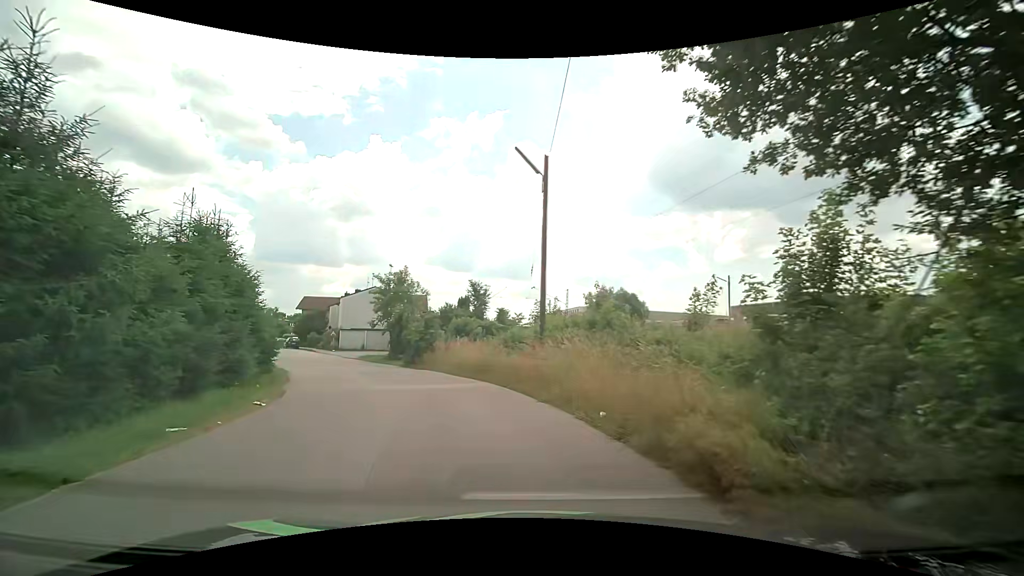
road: residential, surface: asphalt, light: Day
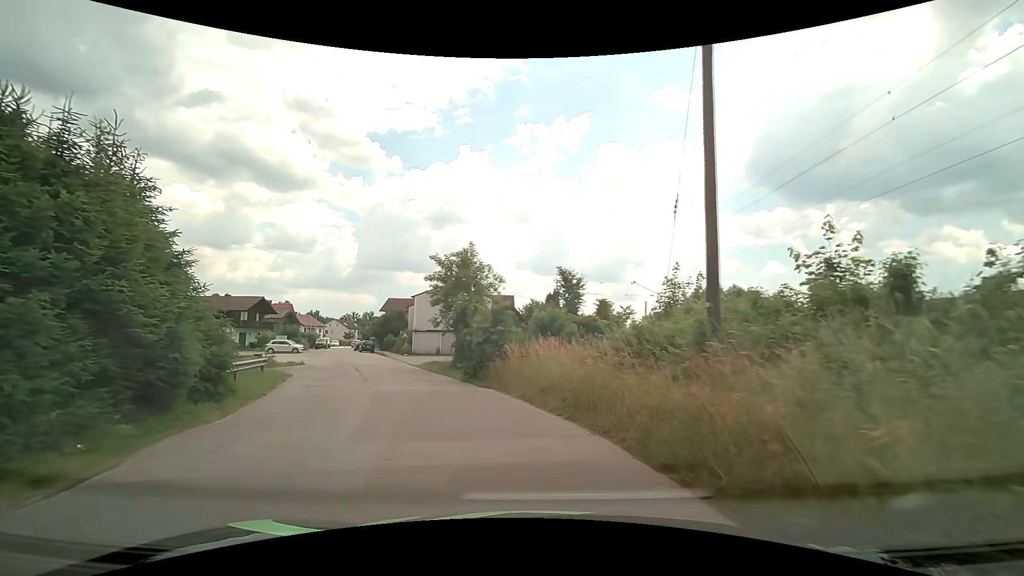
(-0.7, +9.3) m; -11°
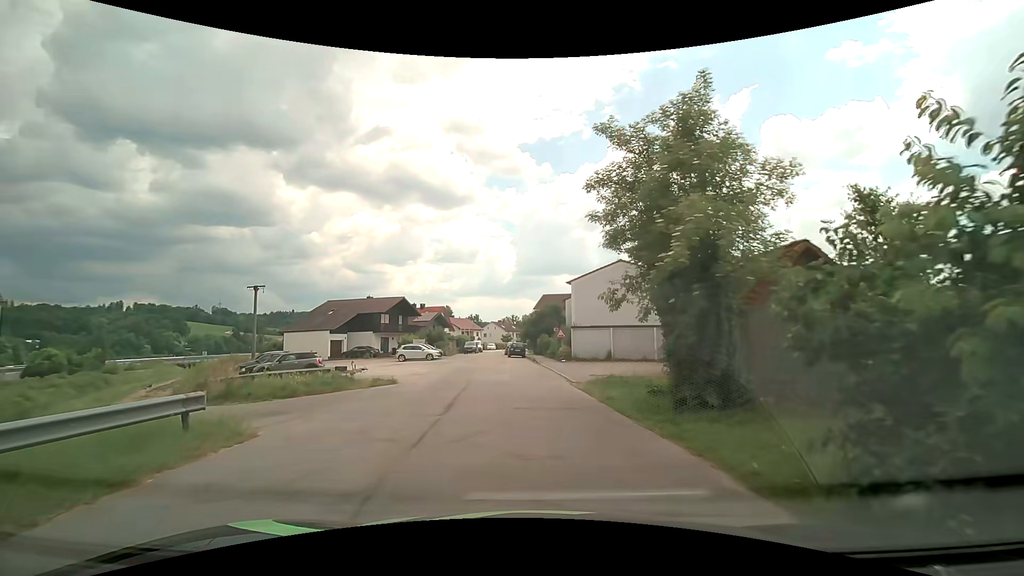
(-2.6, +14.8) m; -17°
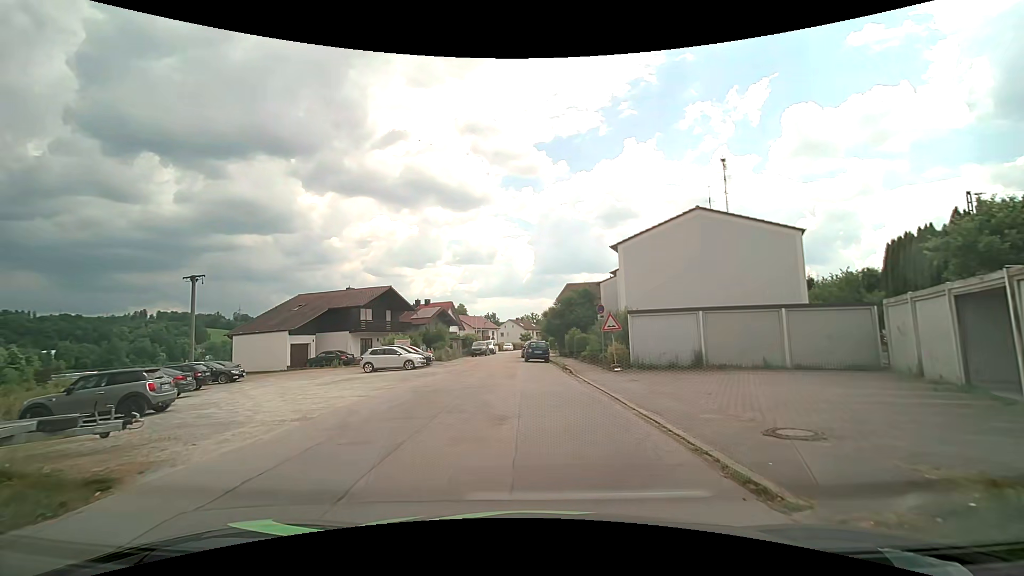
(-0.5, +14.6) m; -2°
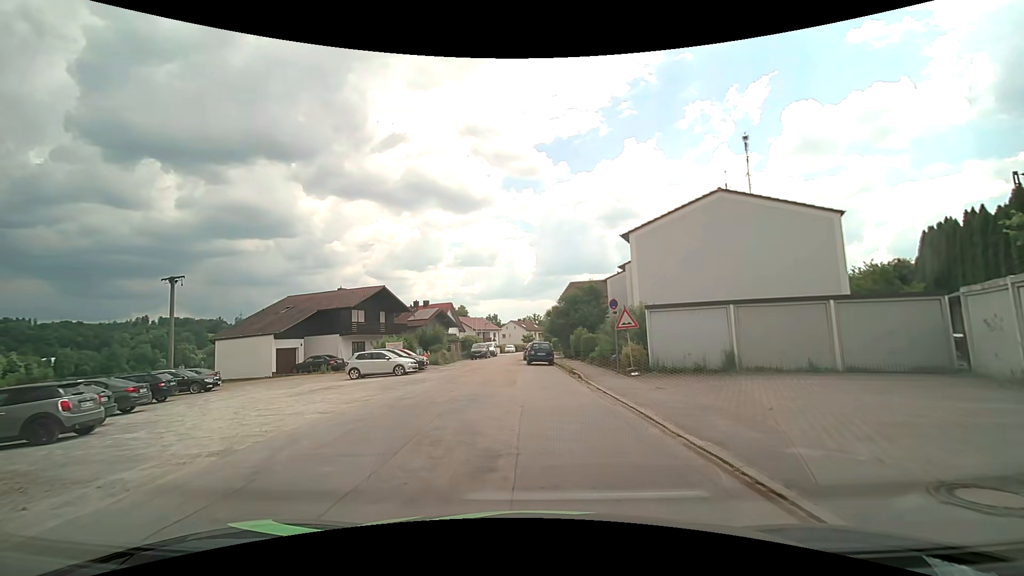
(0.0, +2.9) m; -1°
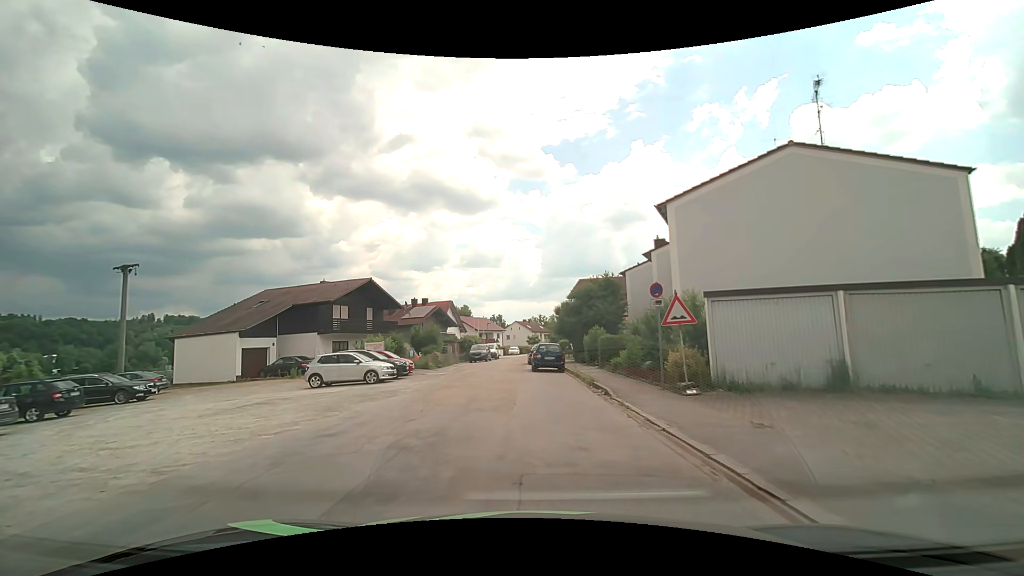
(0.0, +5.7) m; -1°
